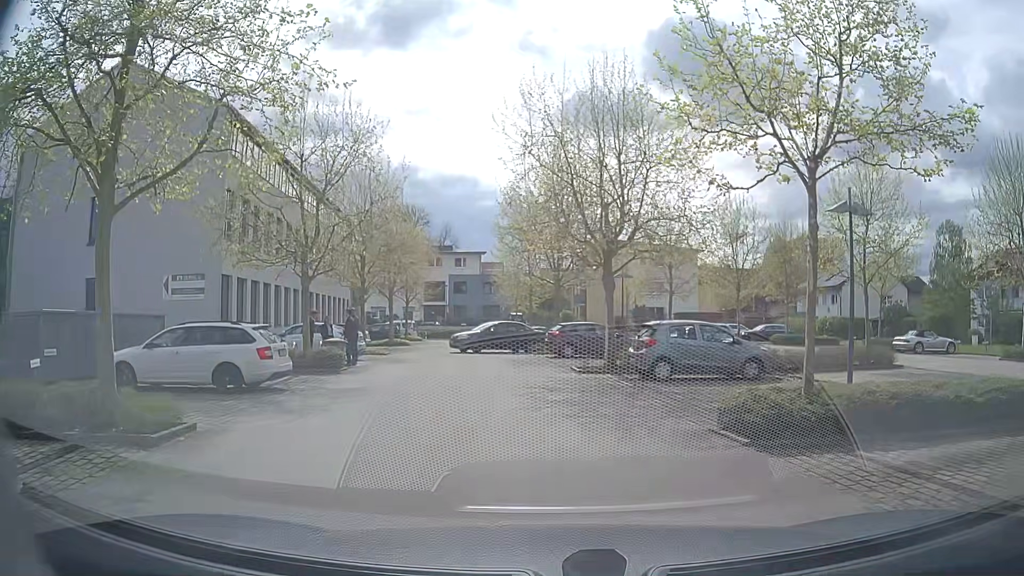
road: service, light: Day
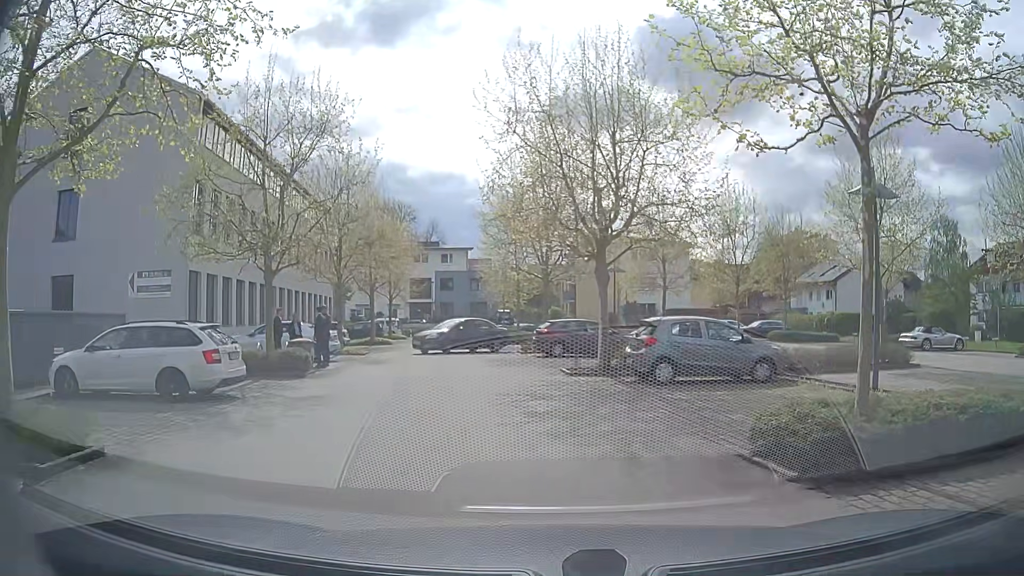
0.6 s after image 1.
(0.0, +1.9) m; +2°
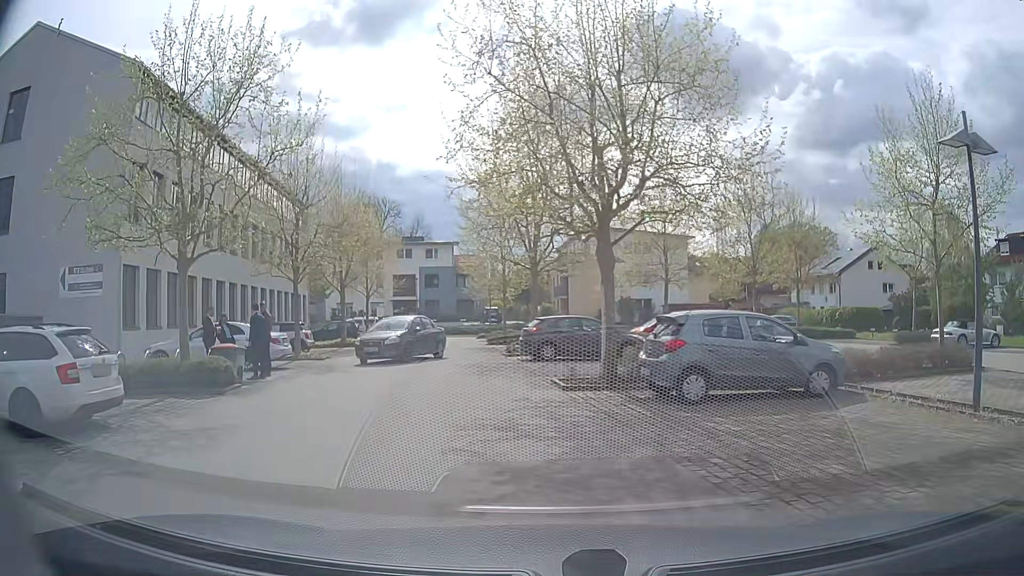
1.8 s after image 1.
(0.0, +4.0) m; 0°
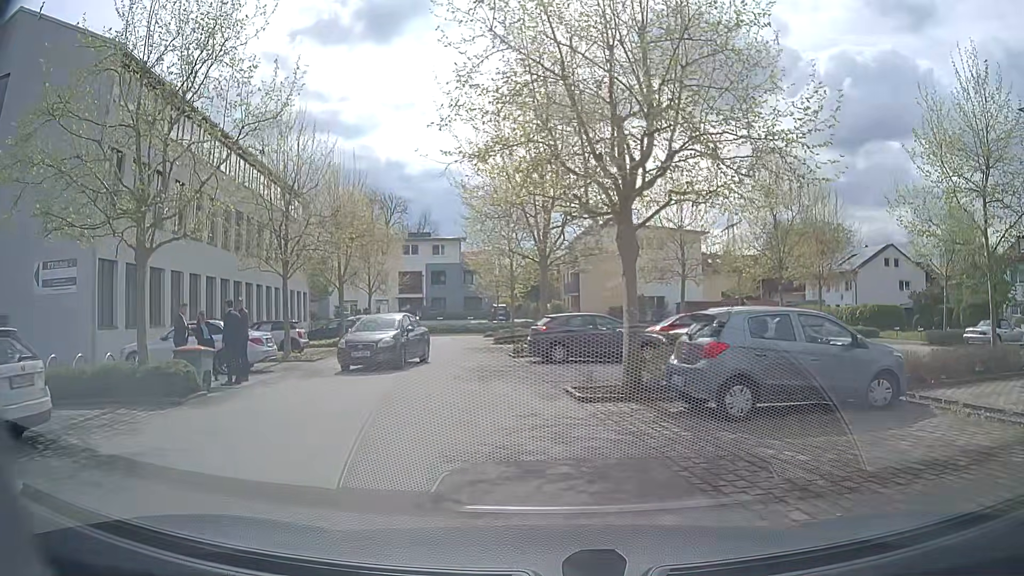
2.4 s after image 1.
(0.0, +2.0) m; -2°
